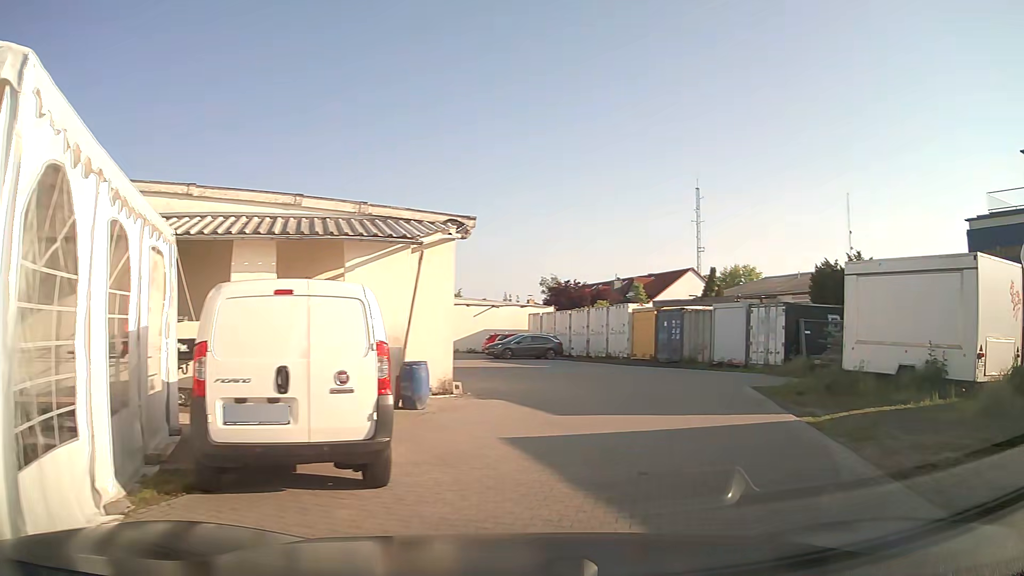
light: Day
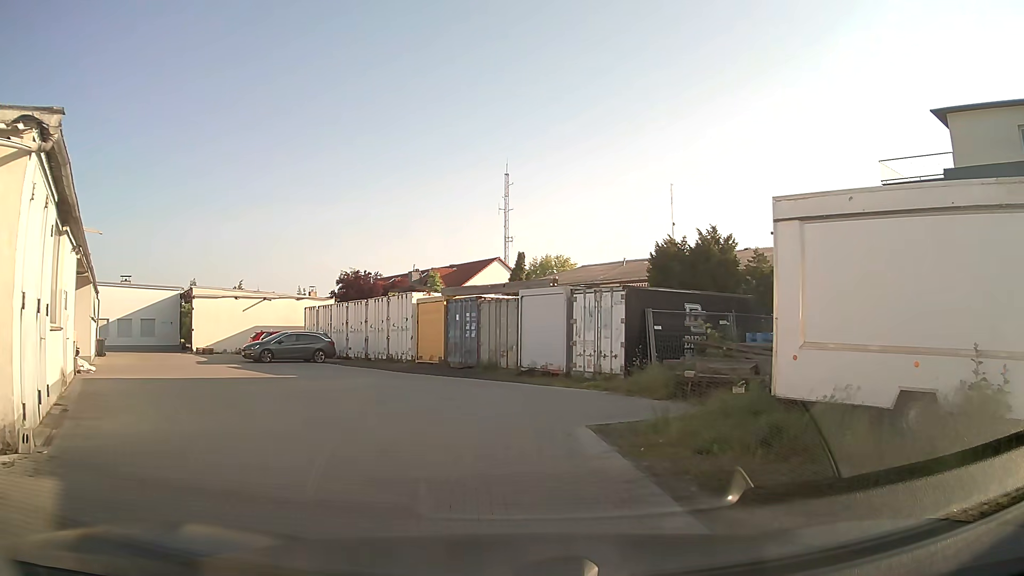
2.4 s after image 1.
(+1.6, +7.7) m; +15°
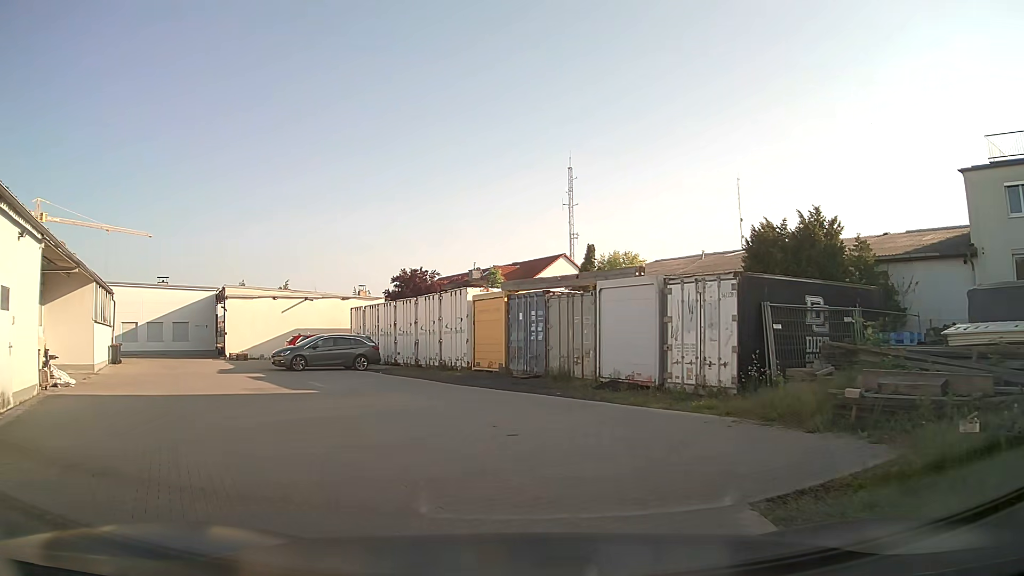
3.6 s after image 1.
(-0.1, +4.3) m; -4°
